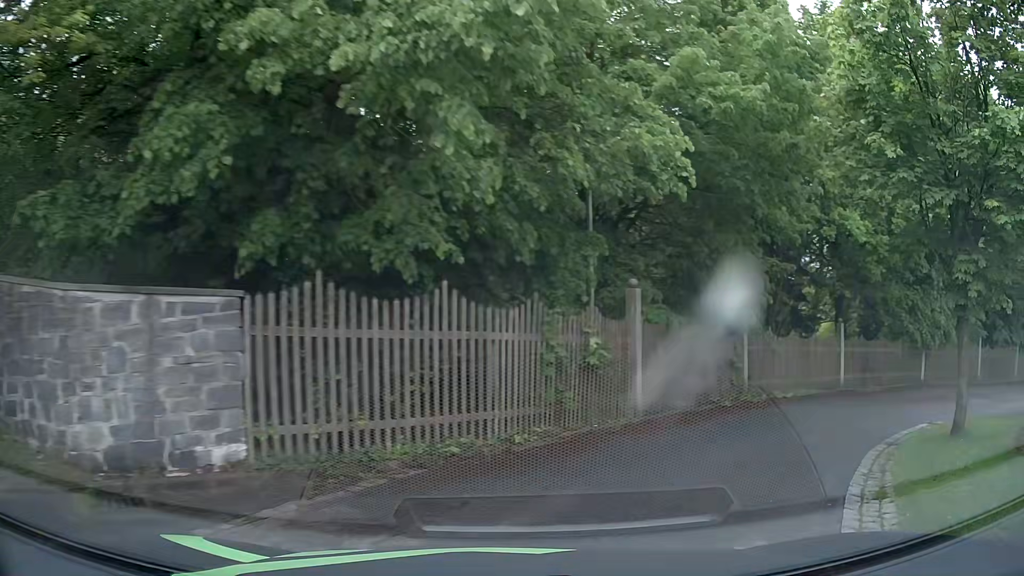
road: residential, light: Day
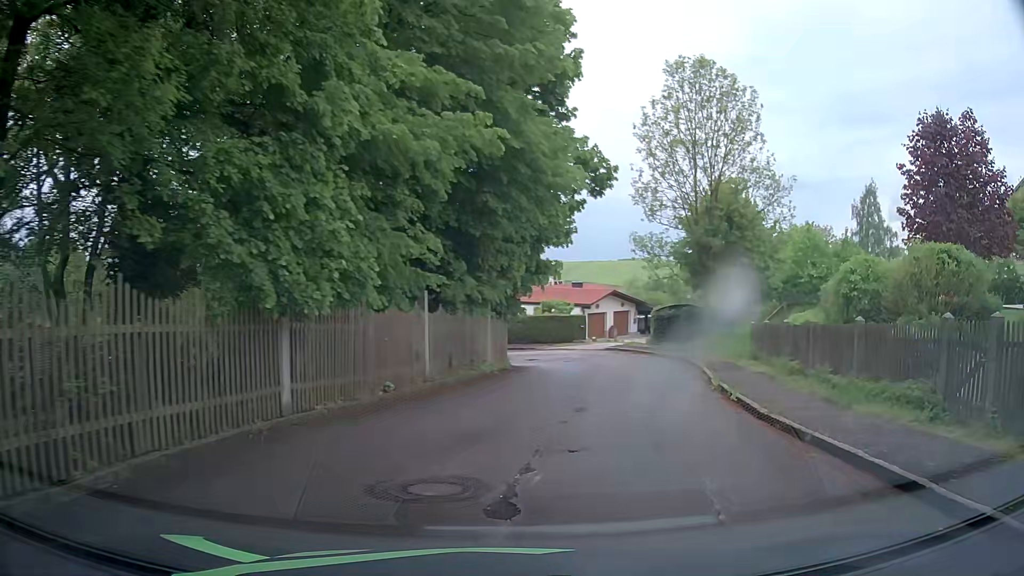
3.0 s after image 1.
(+8.8, +15.0) m; +55°
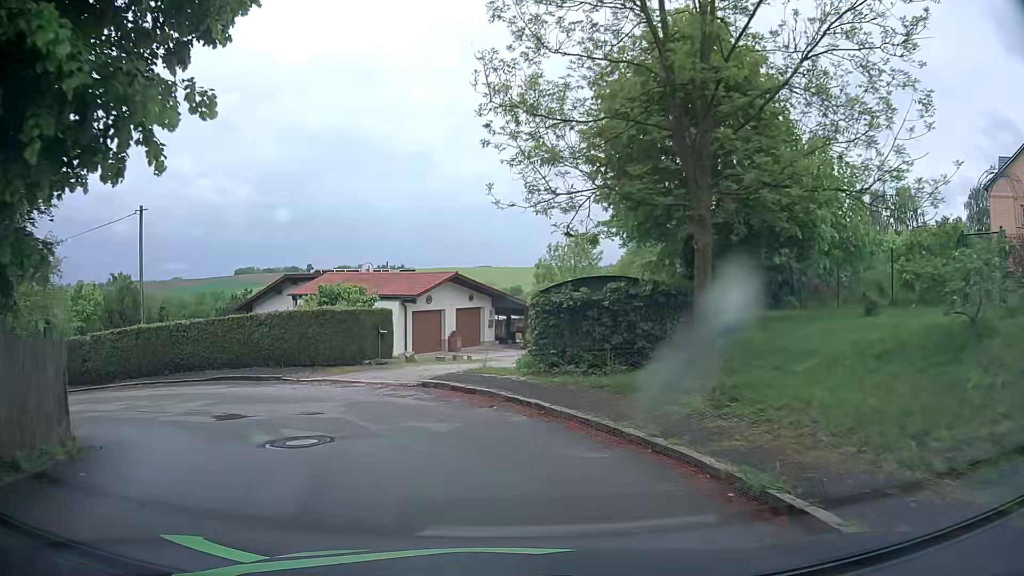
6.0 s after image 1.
(+3.8, +20.8) m; +11°
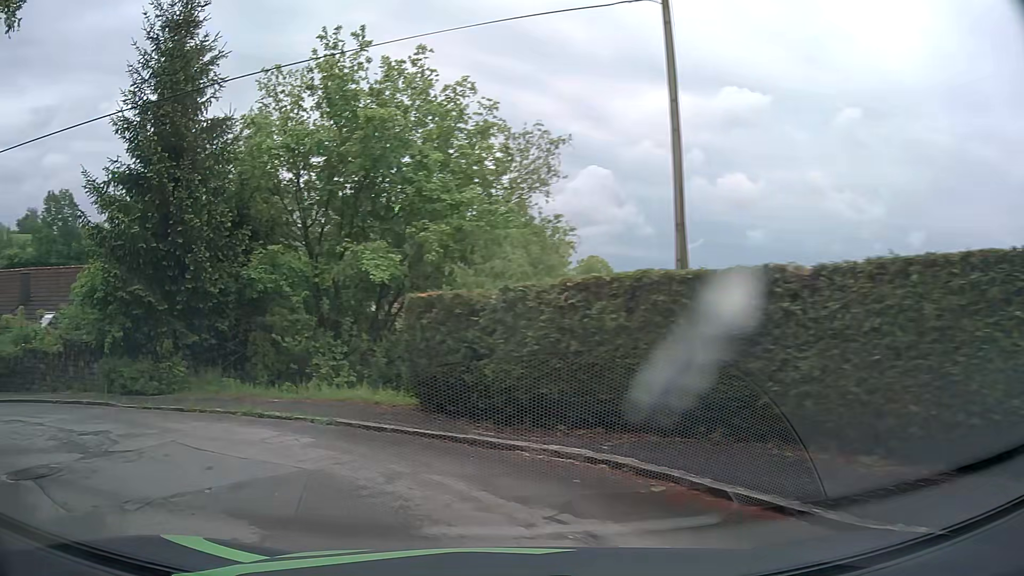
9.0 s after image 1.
(-5.6, +16.3) m; -52°
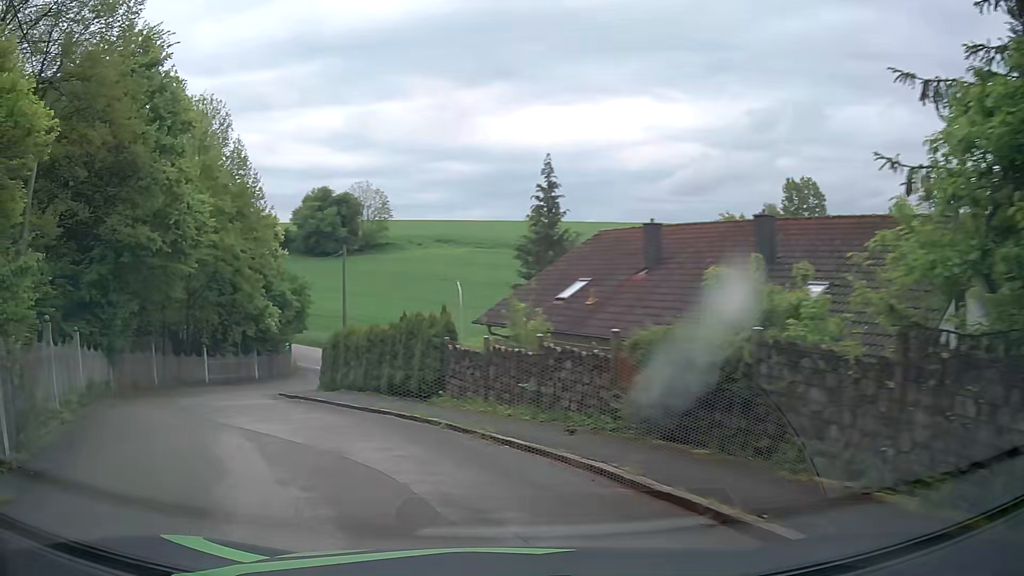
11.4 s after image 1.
(-7.1, +10.9) m; -64°
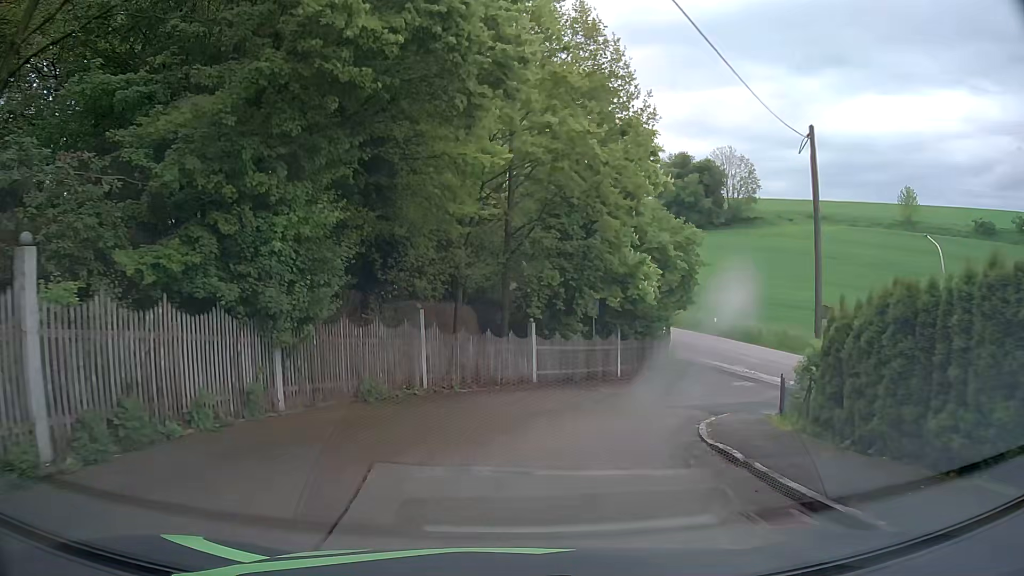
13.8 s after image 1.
(-5.9, +15.1) m; -31°
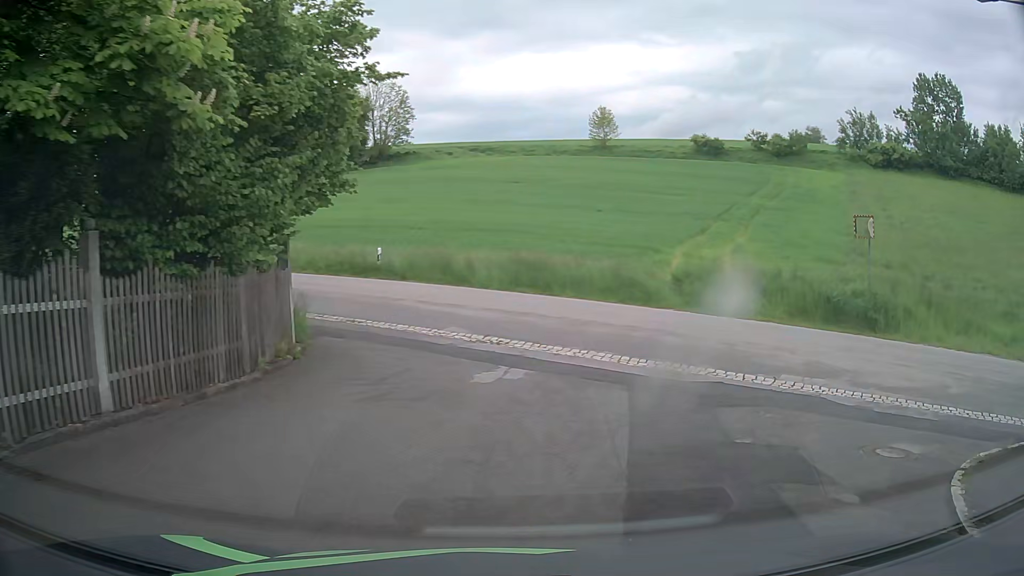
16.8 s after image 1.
(+4.3, +20.0) m; +32°
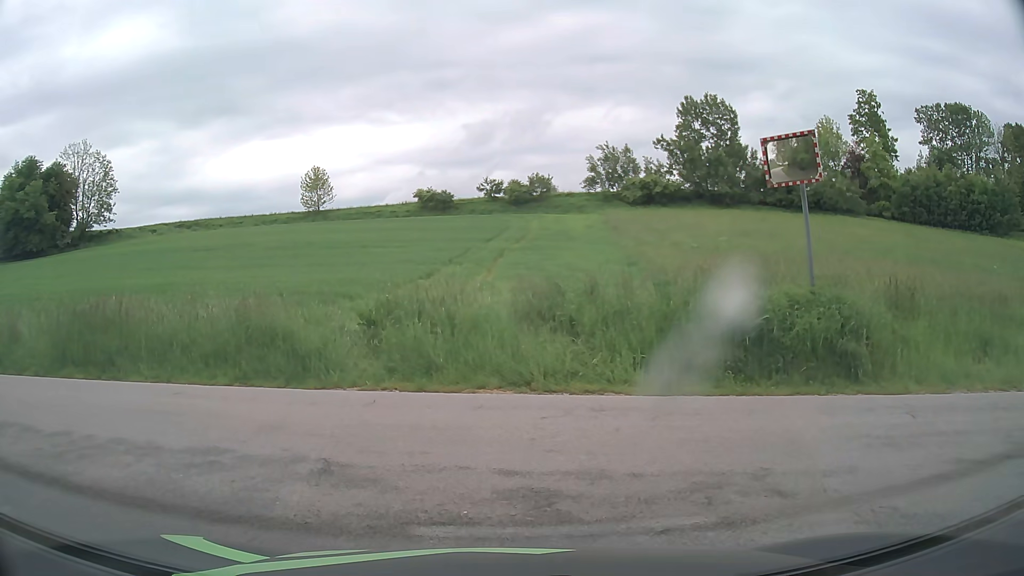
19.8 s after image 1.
(+2.5, +11.0) m; +26°
